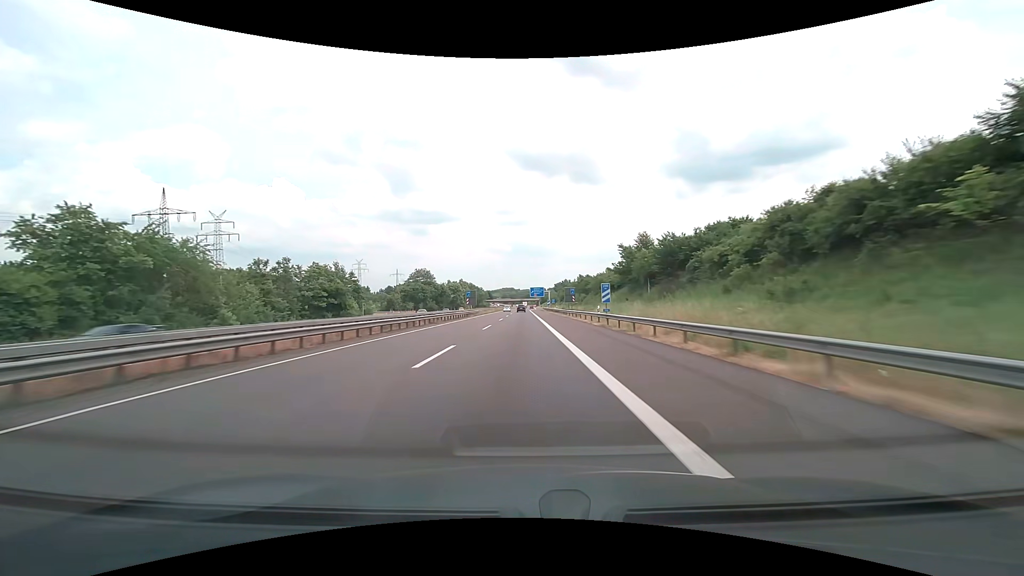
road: motorway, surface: asphalt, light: Day
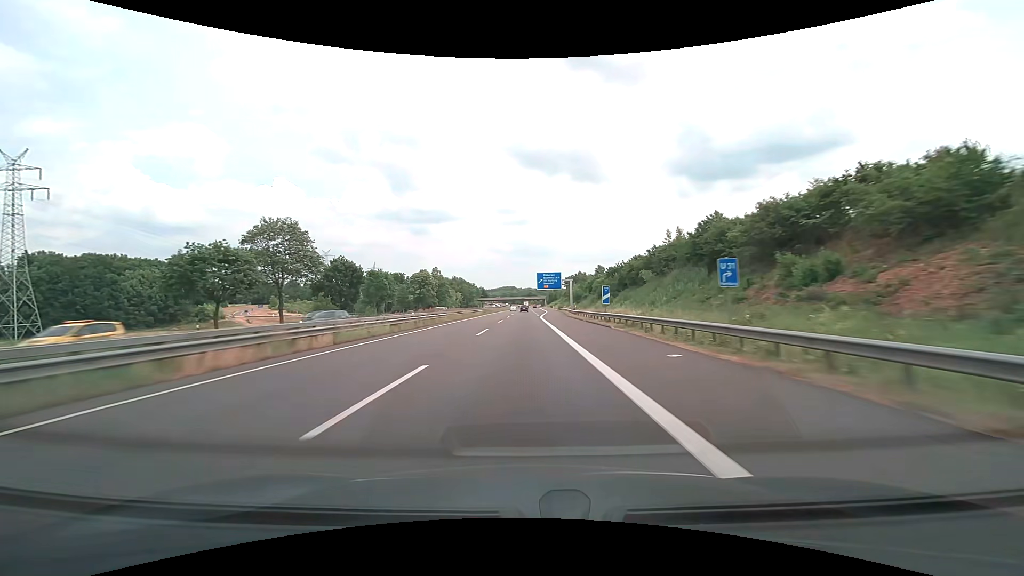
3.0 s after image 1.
(-0.4, +95.3) m; 0°
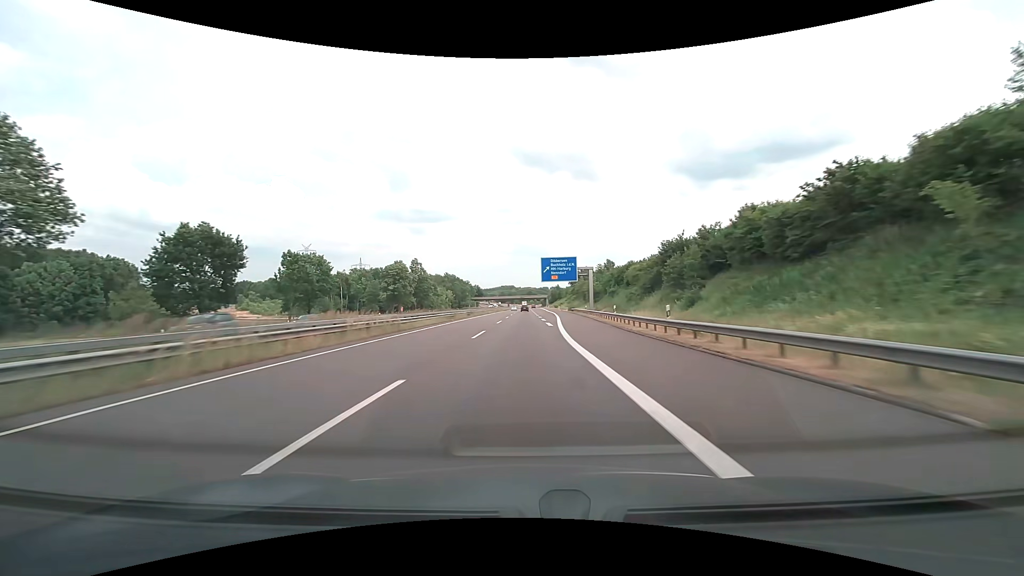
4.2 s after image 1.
(0.0, +38.1) m; 0°
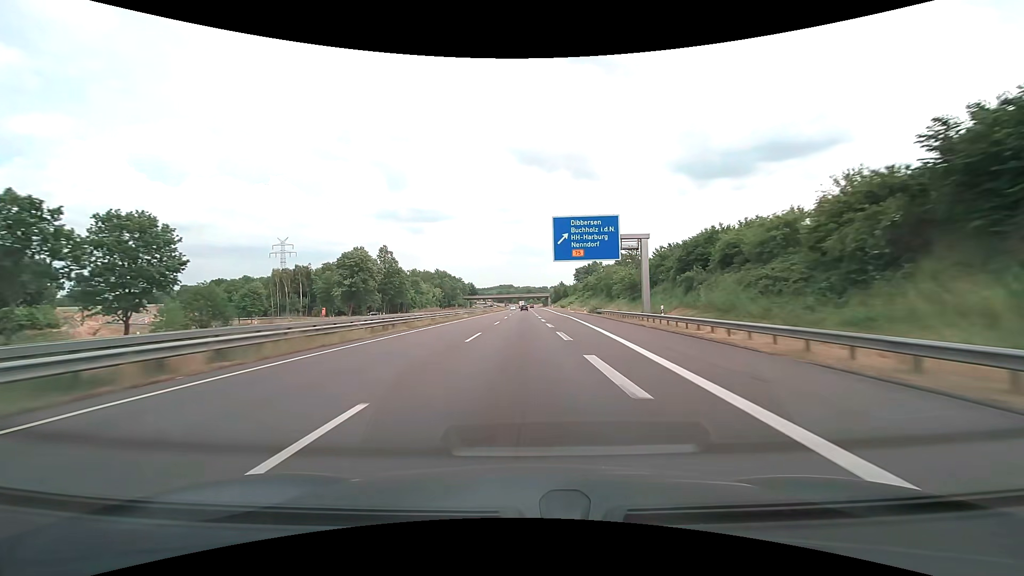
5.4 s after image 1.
(0.0, +38.1) m; 0°
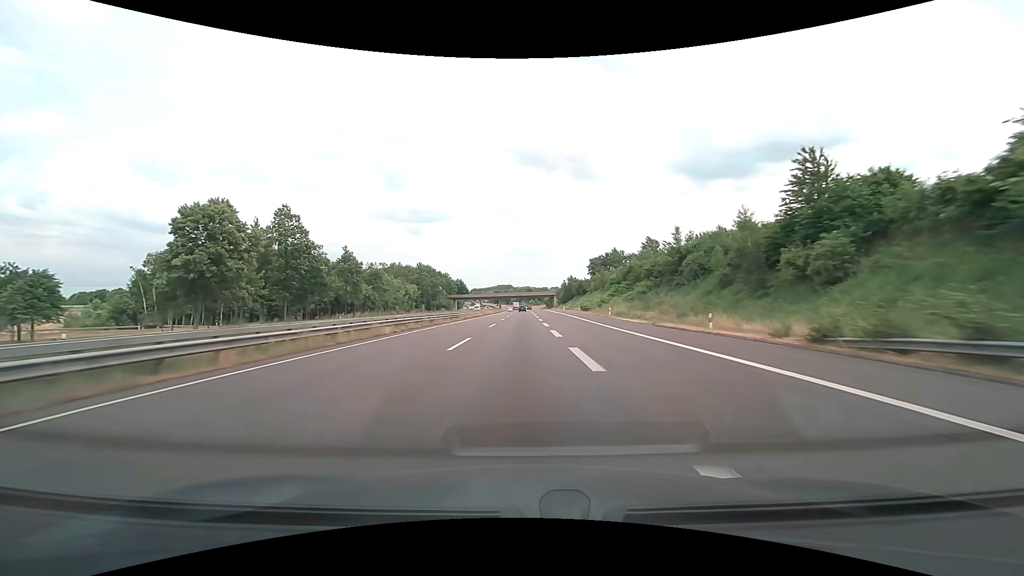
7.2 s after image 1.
(+0.1, +57.1) m; 0°
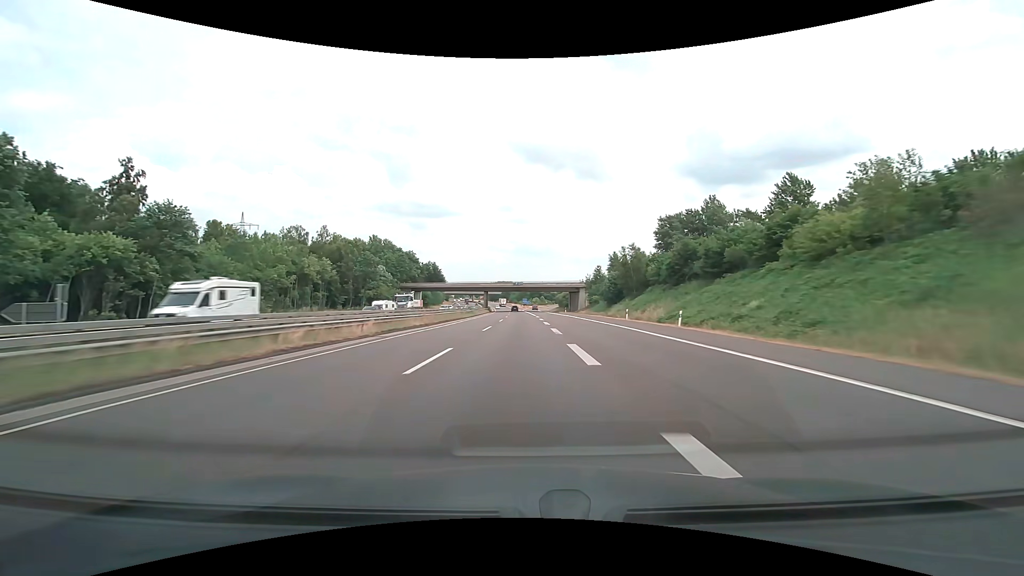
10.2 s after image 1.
(-0.3, +95.0) m; 0°
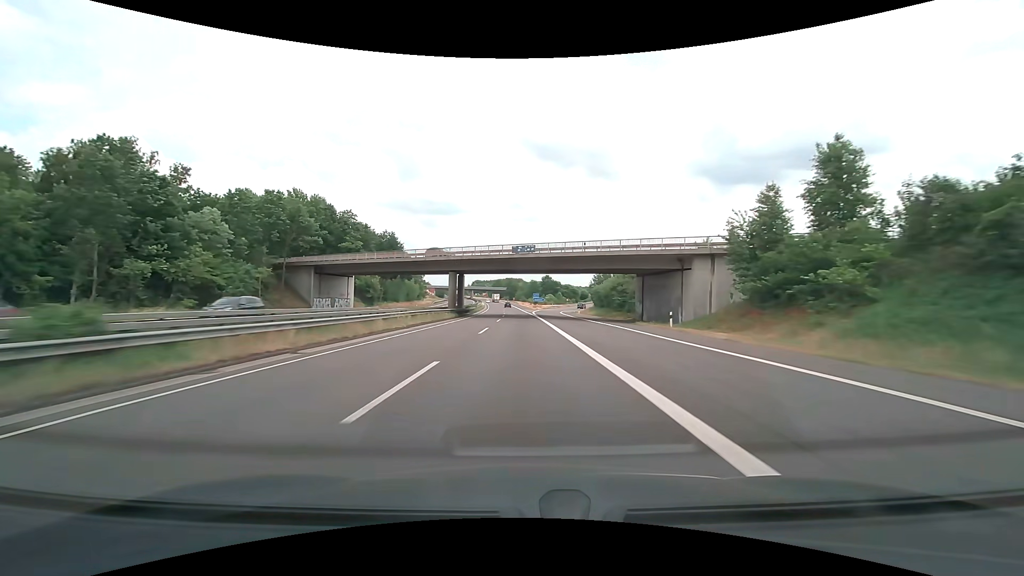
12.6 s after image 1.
(-0.6, +76.0) m; -1°
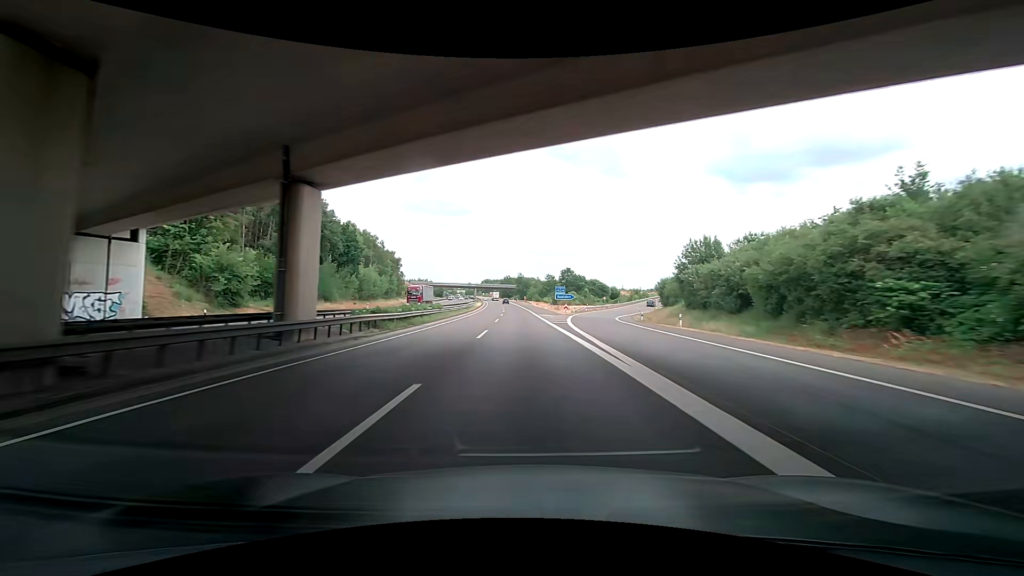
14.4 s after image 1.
(-0.8, +57.0) m; -1°
(0, +10) (0, +20) (0, +30) (0, +40) (0, +50) (-1, +60) (-1, +70) (-1, +80) (-2, +90) (-2, +100) m
